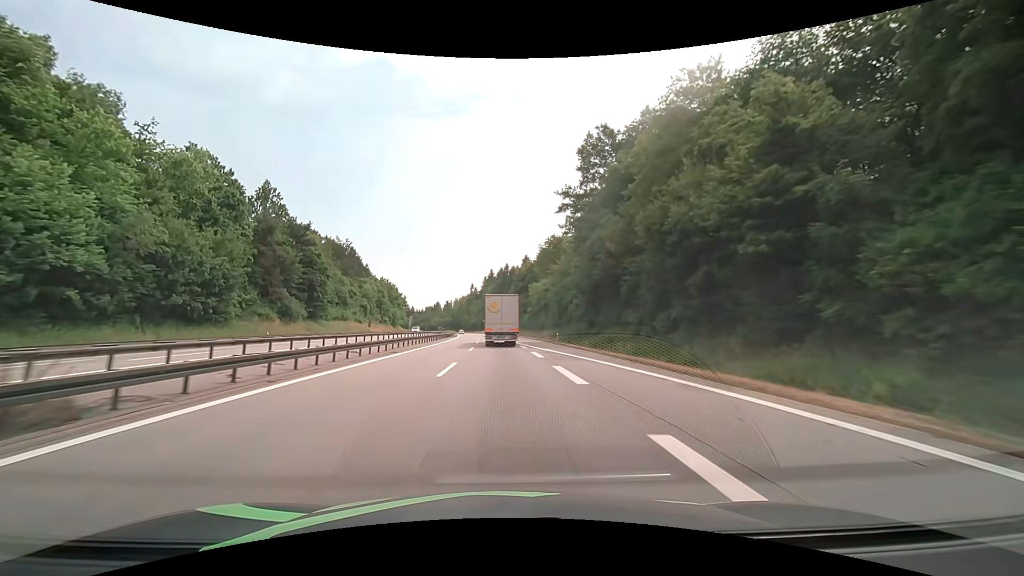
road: motorway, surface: asphalt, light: Day
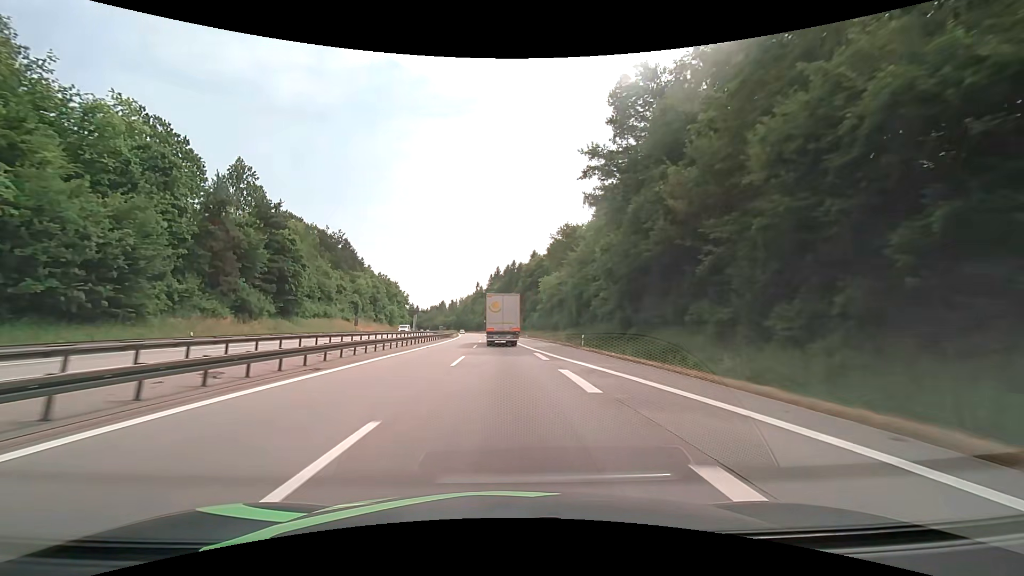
(-0.2, +13.4) m; -1°
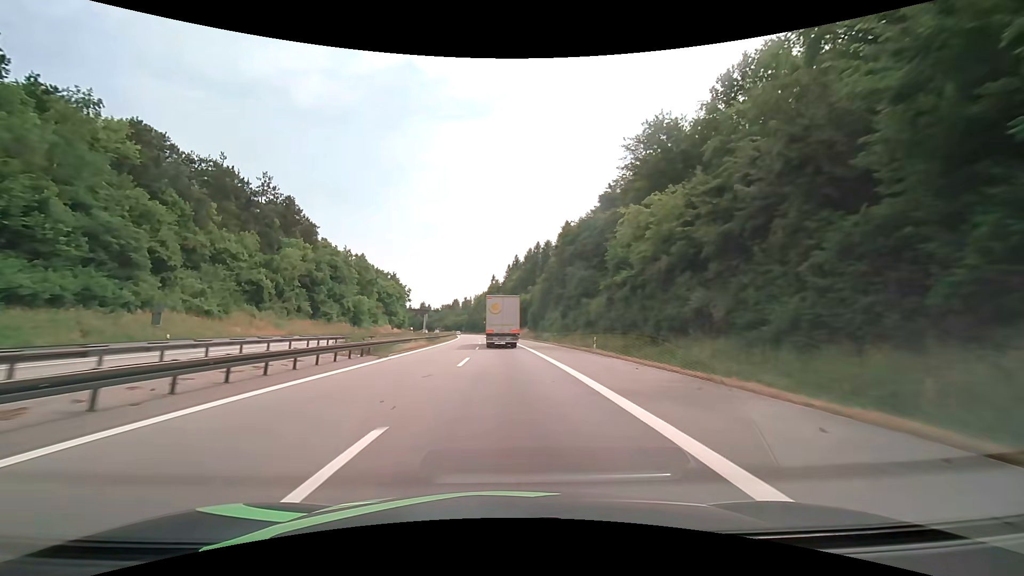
(-1.1, +53.9) m; -2°
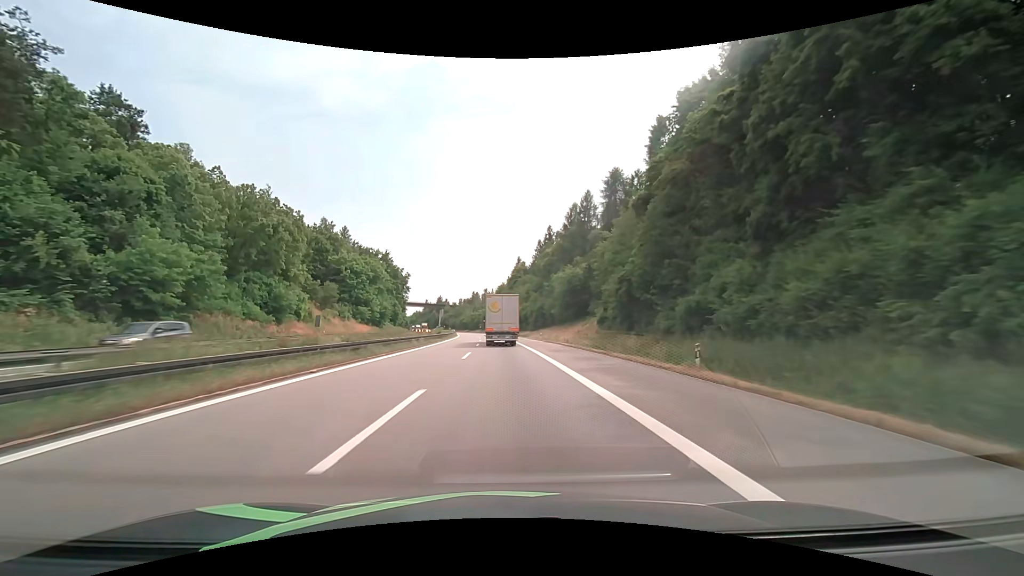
(-1.9, +67.7) m; -3°
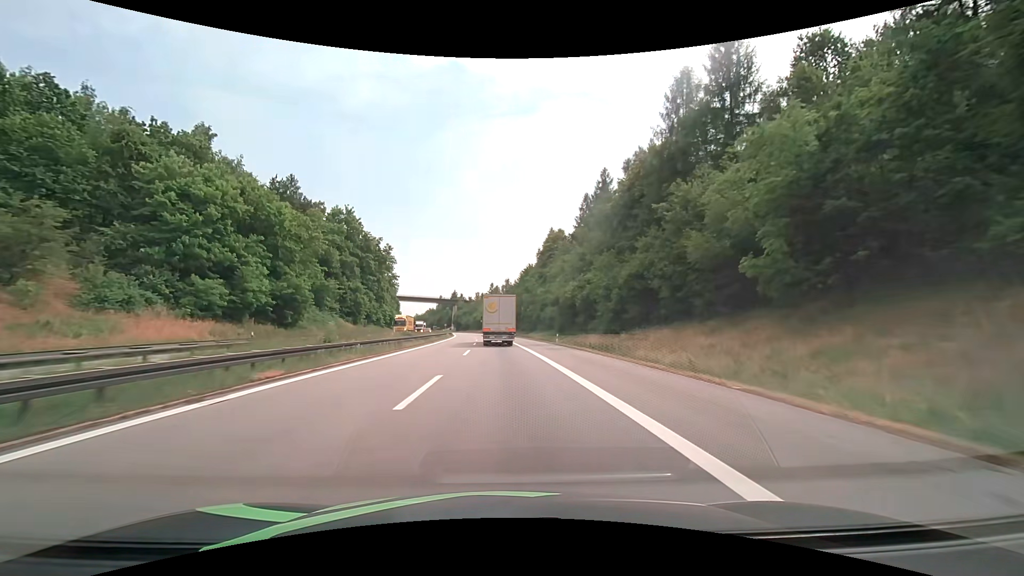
(-2.0, +68.1) m; -3°
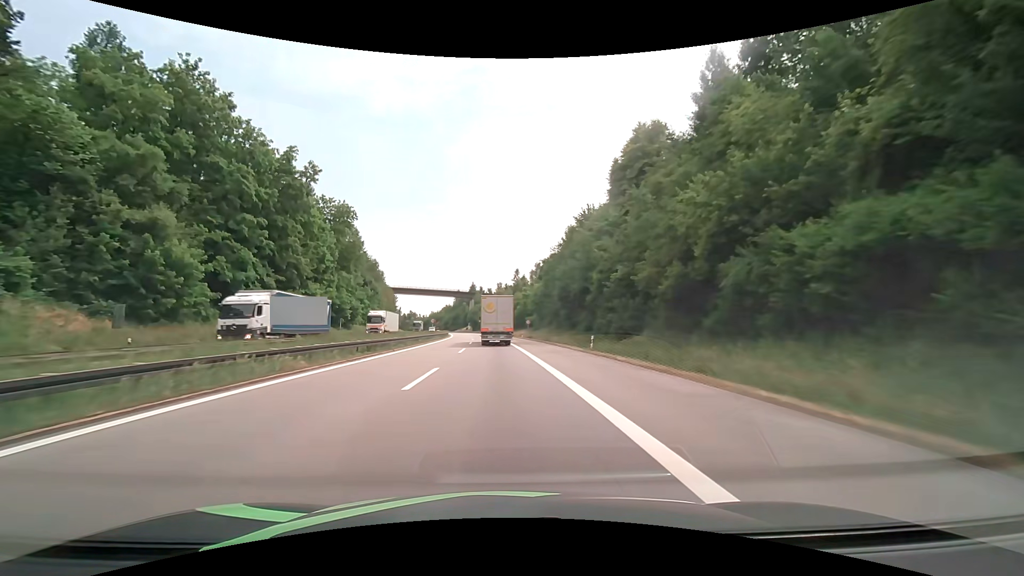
(-2.0, +68.6) m; -3°
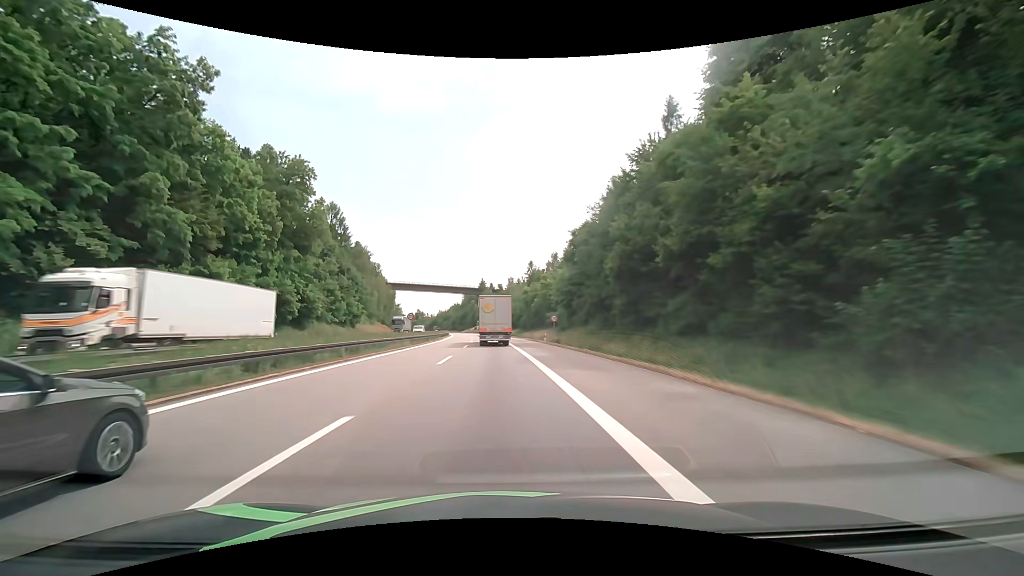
(-0.1, +27.7) m; -1°
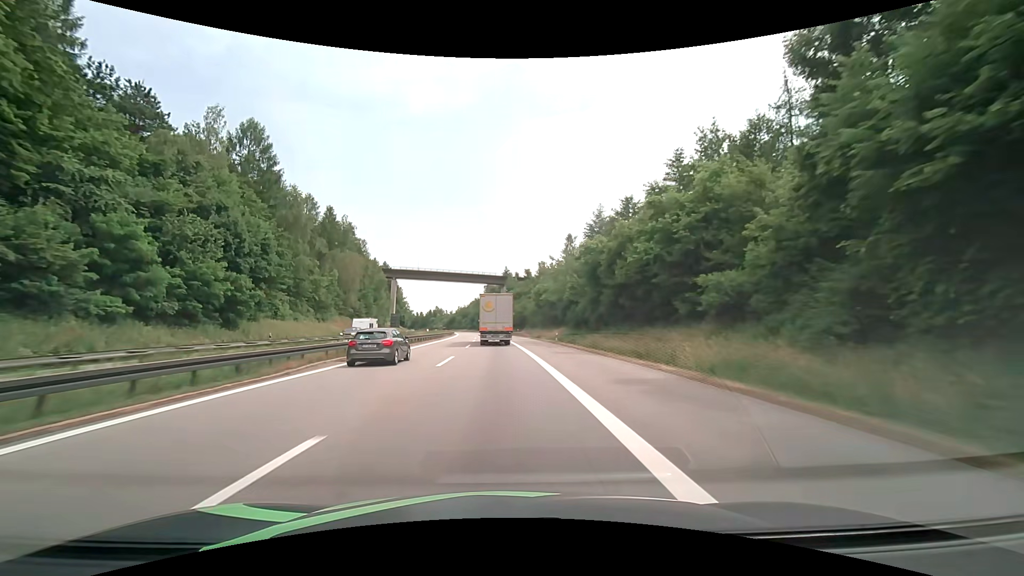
(-1.6, +55.2) m; -3°
(0, +10) (0, +20) (0, +30) (0, +40) (-1, +50) (-1, +60) (-2, +70) (-2, +80) (-3, +90) (-4, +100) m
